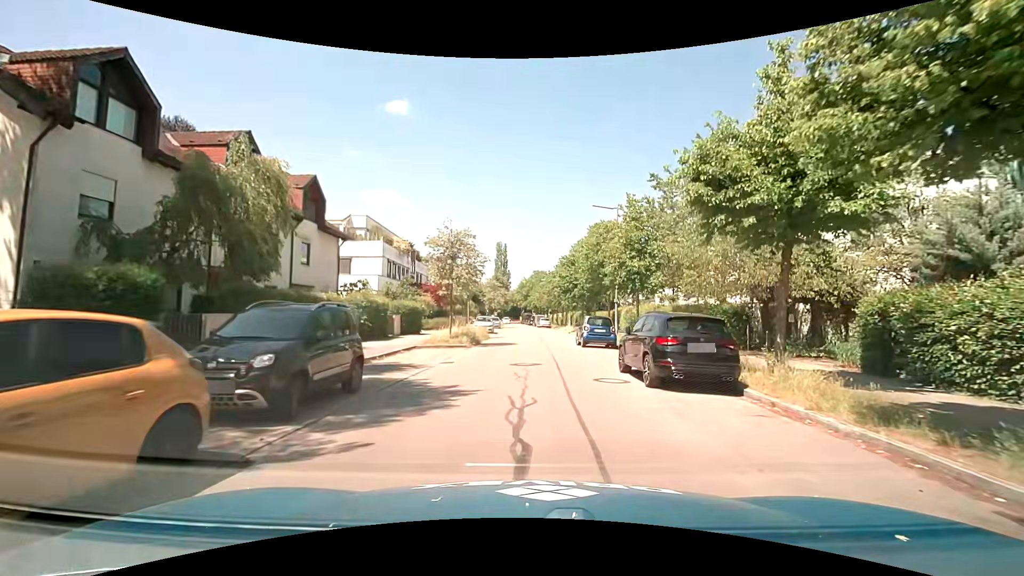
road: residential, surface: asphalt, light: Day
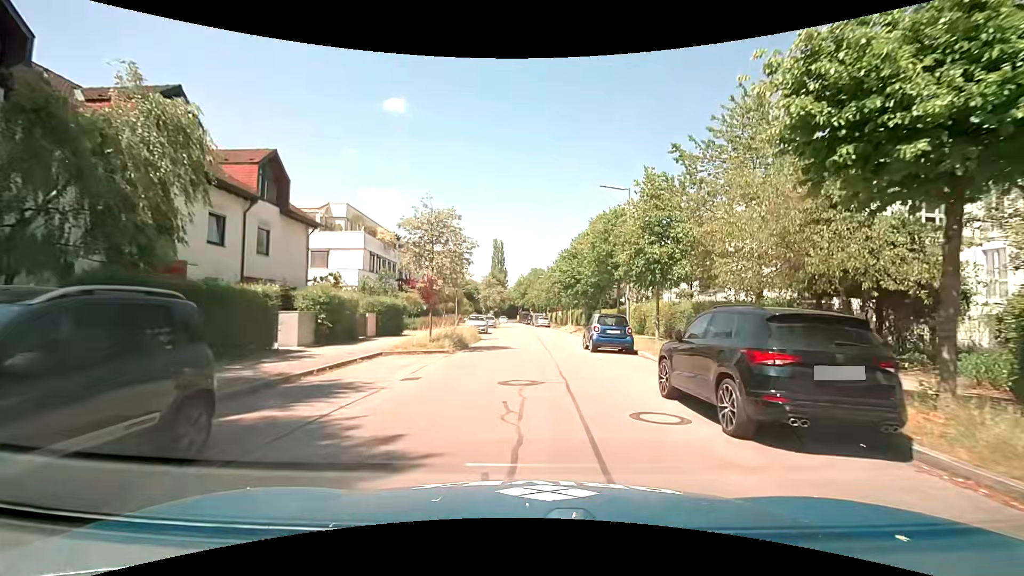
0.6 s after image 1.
(0.0, +4.4) m; +1°
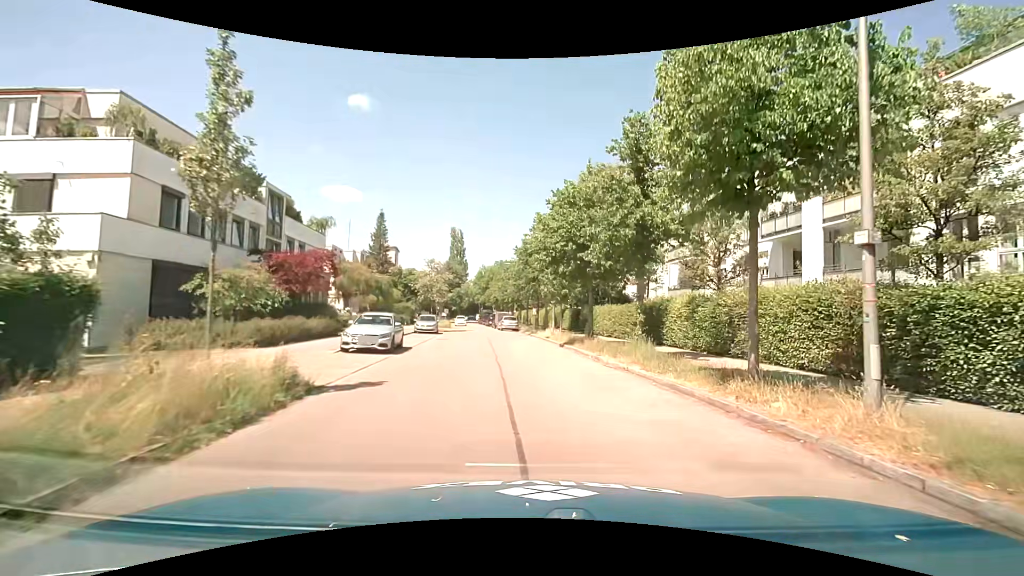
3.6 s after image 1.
(-0.1, +20.4) m; +3°
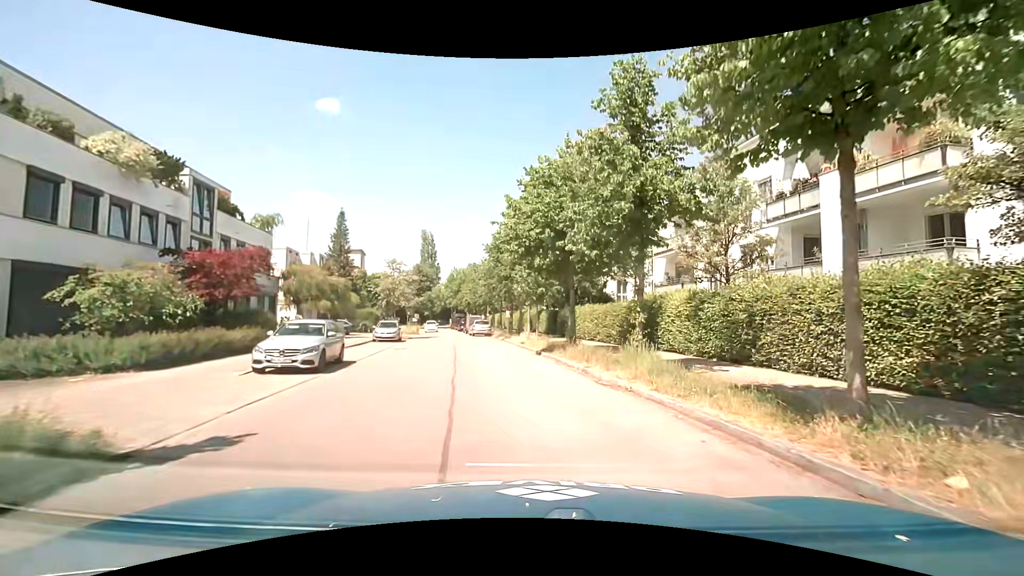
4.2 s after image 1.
(+0.1, +3.8) m; +3°
